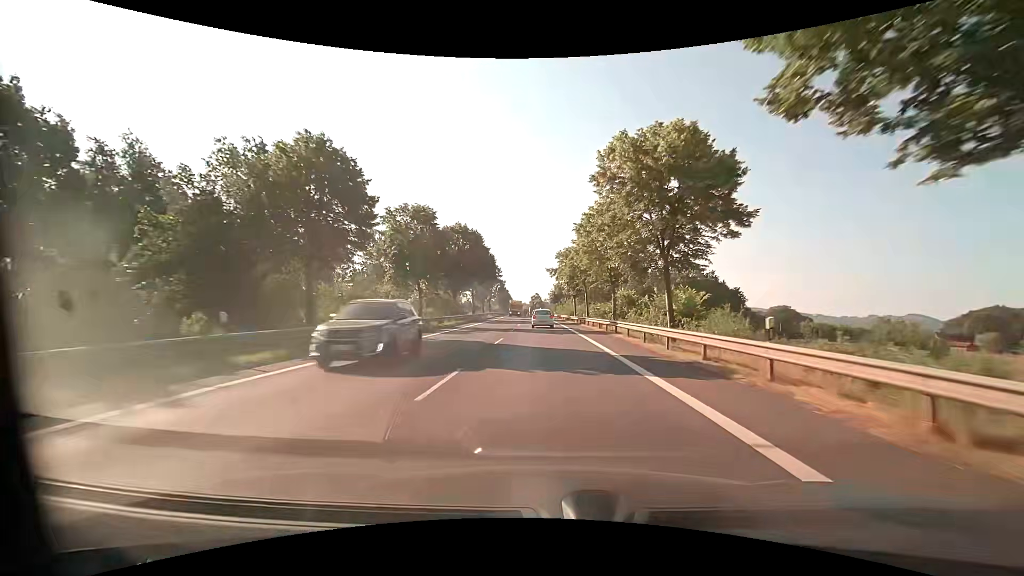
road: primary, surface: asphalt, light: Day
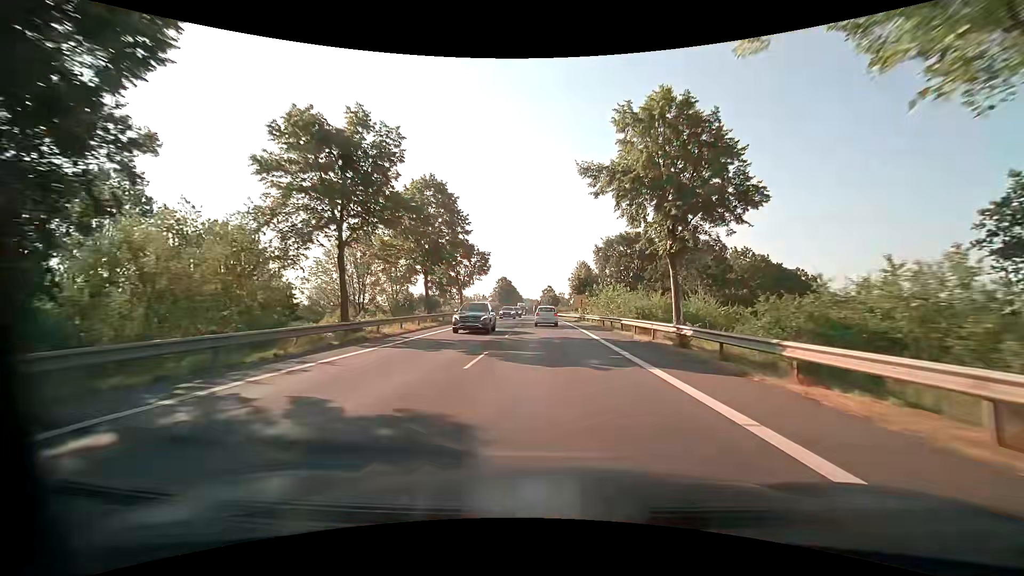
(-1.3, +56.7) m; -2°
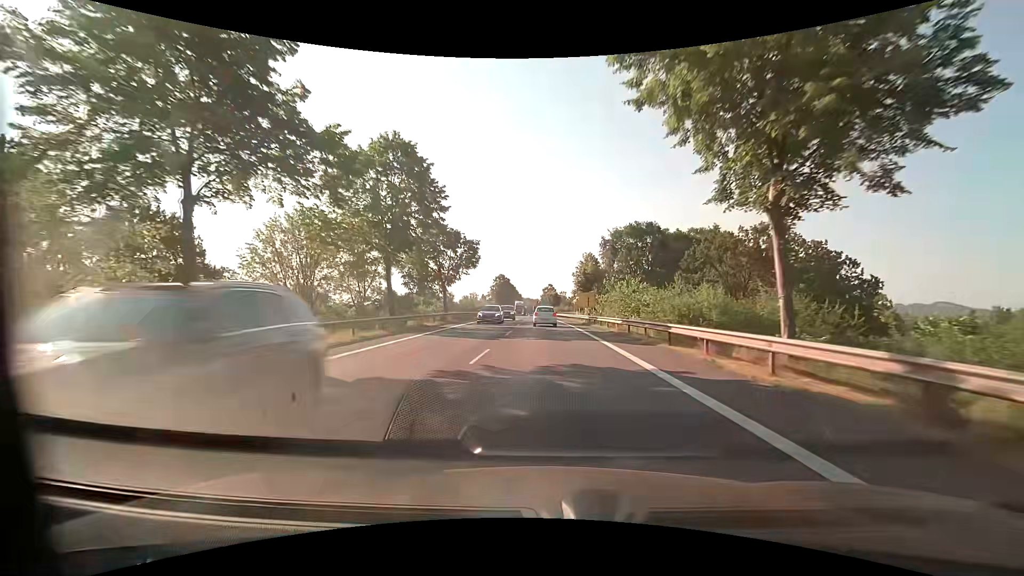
(0.0, +11.1) m; 0°
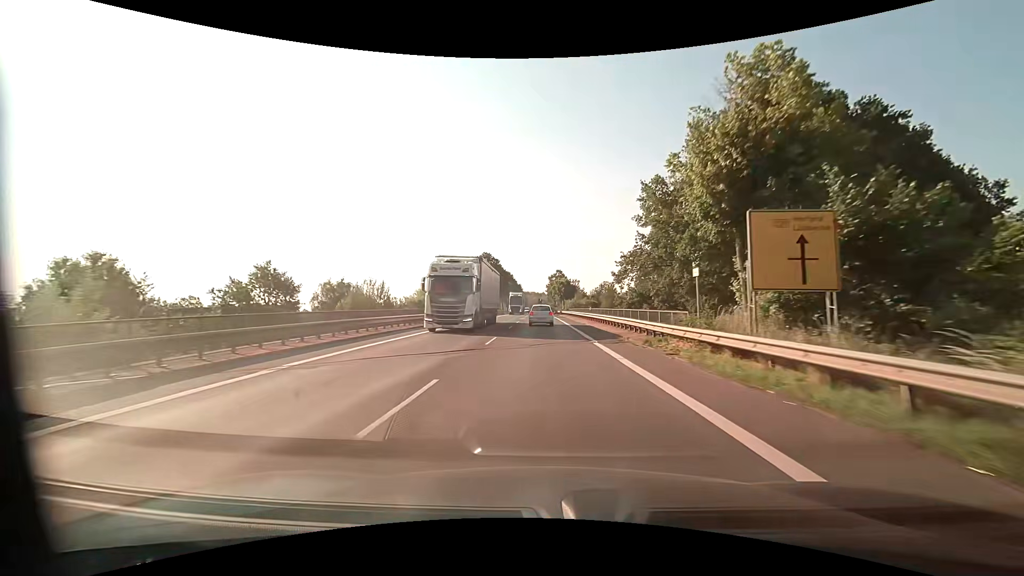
(-0.4, +54.5) m; -1°
